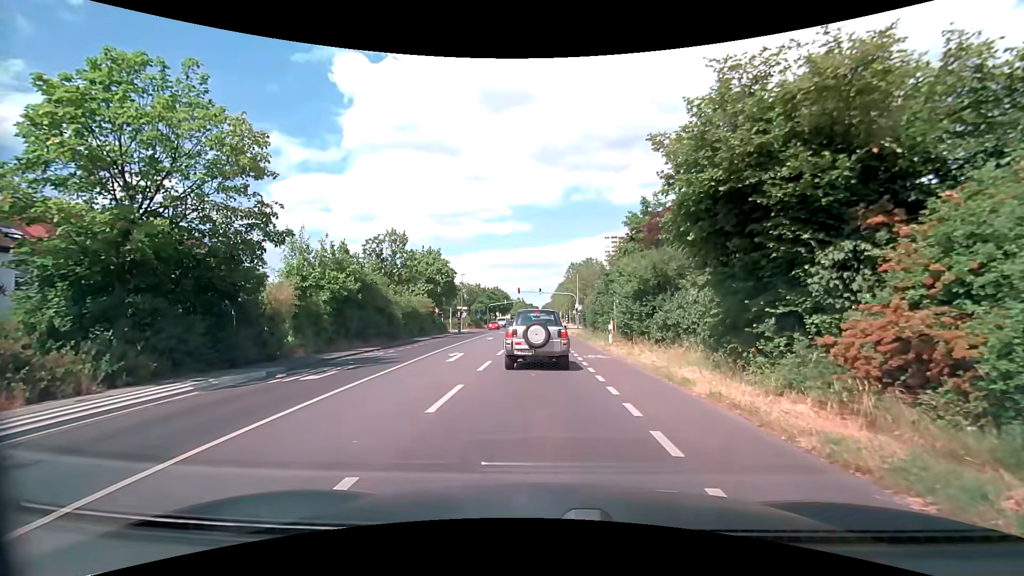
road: secondary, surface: asphalt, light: Day
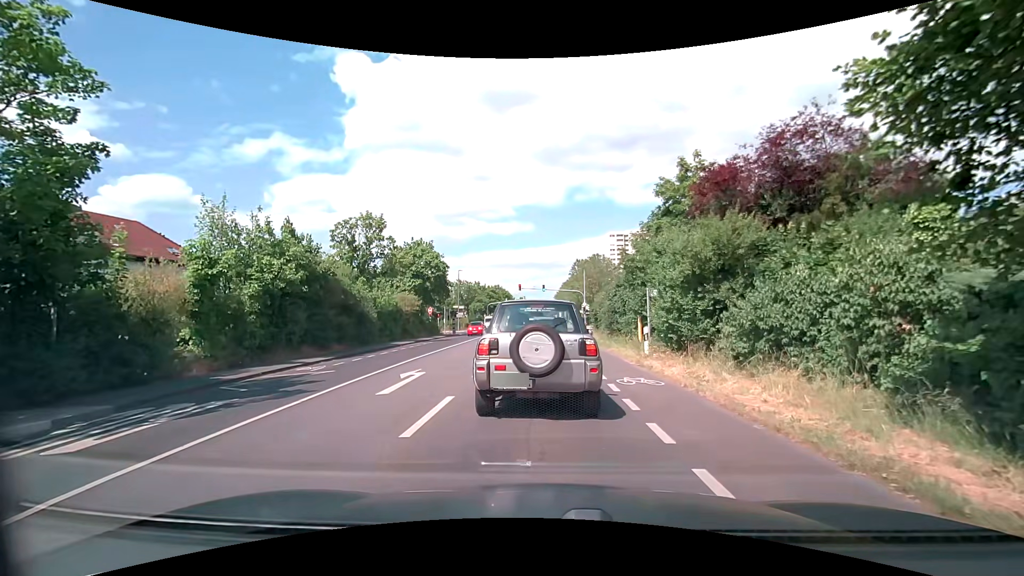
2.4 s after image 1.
(0.0, +7.4) m; 0°
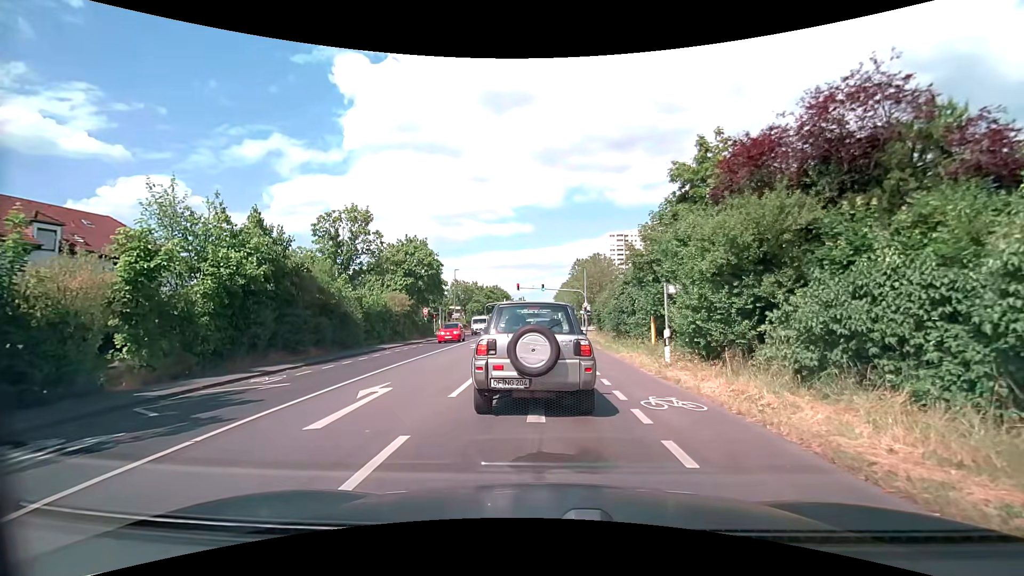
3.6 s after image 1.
(0.0, +2.9) m; 0°
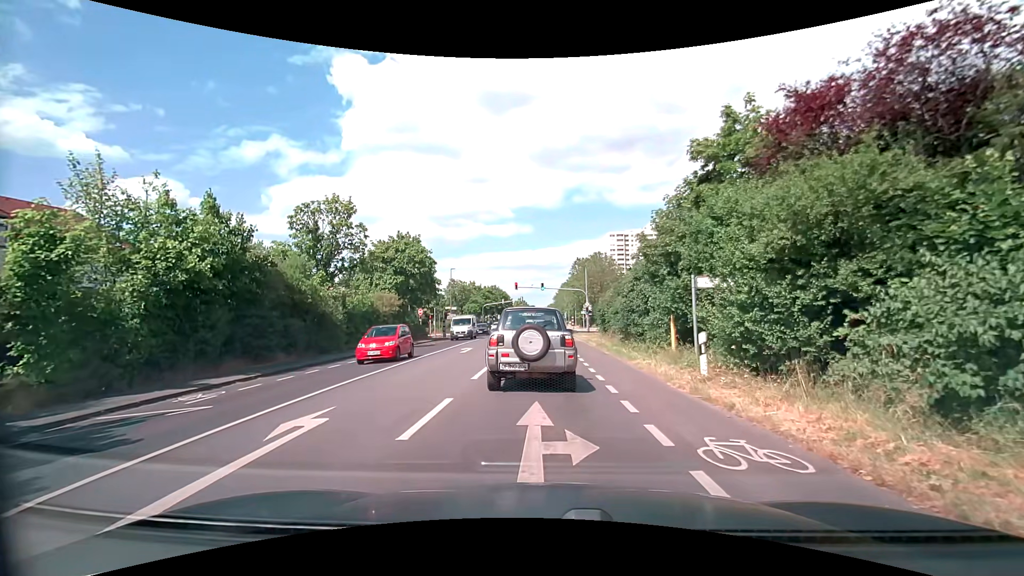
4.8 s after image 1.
(0.0, +3.2) m; +1°
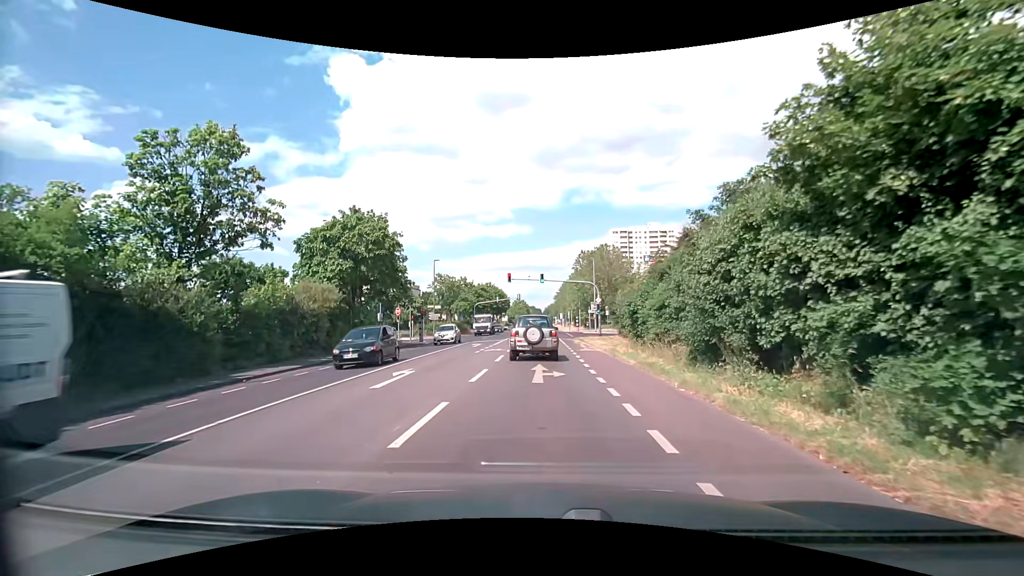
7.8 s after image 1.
(-0.2, +12.6) m; -1°
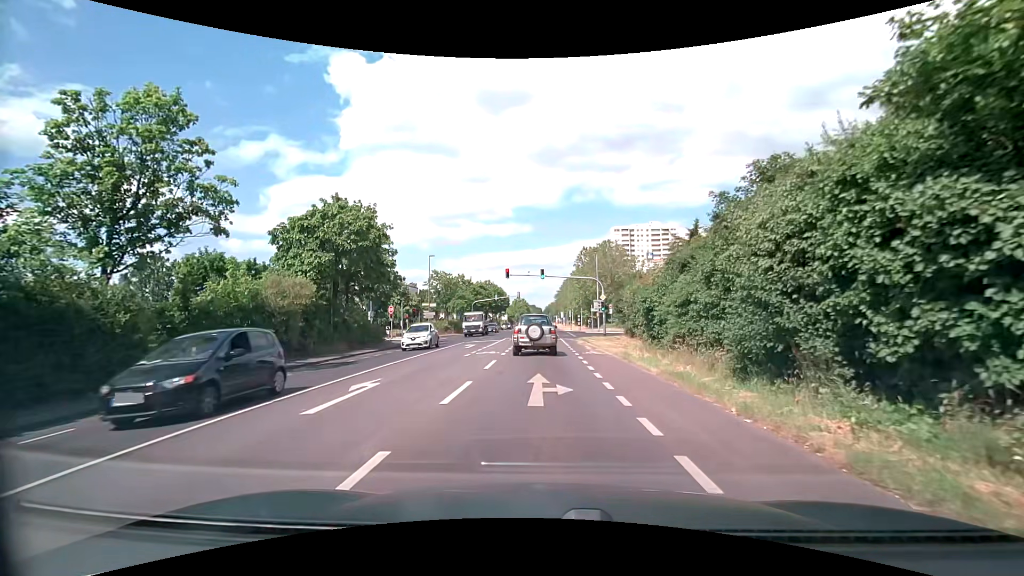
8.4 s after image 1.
(0.0, +3.3) m; 0°
